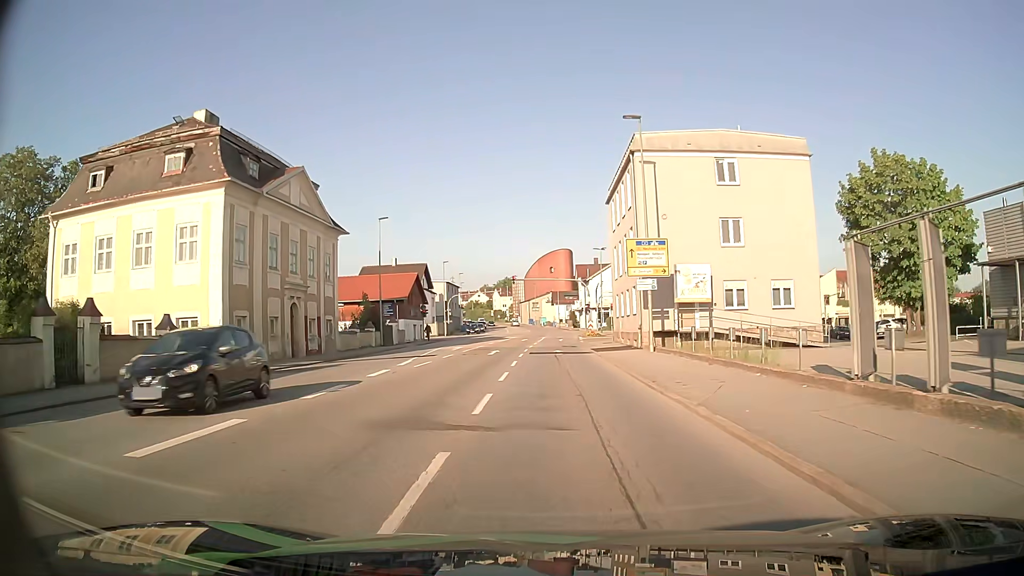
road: tertiary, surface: asphalt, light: Day
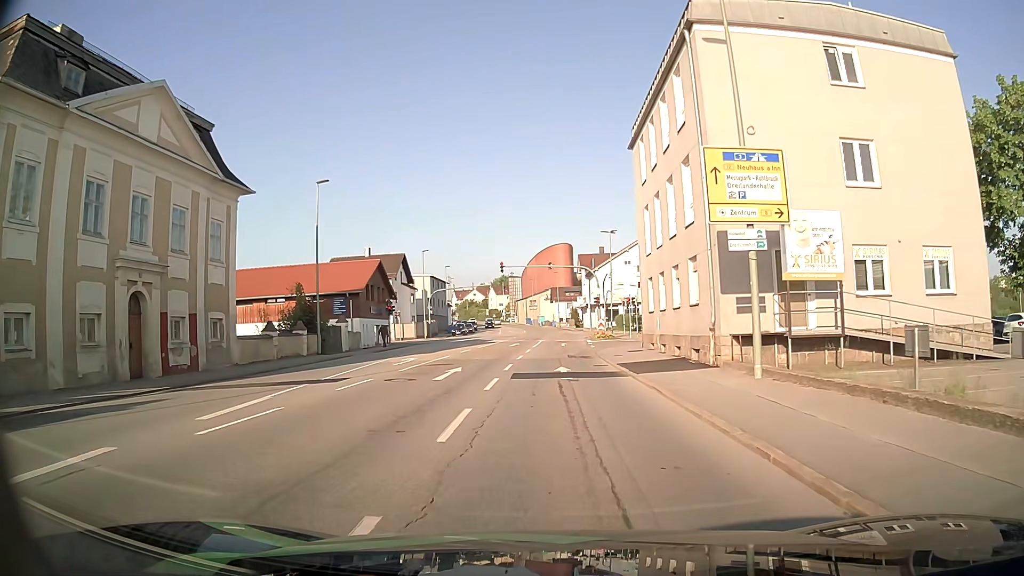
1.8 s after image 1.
(+0.2, +14.5) m; +1°
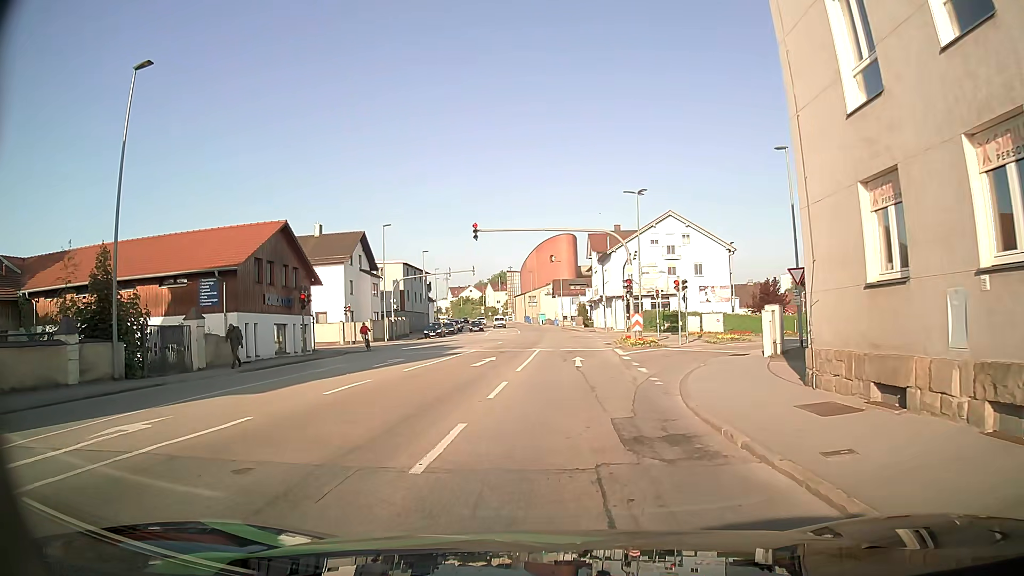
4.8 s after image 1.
(-0.1, +19.9) m; 0°
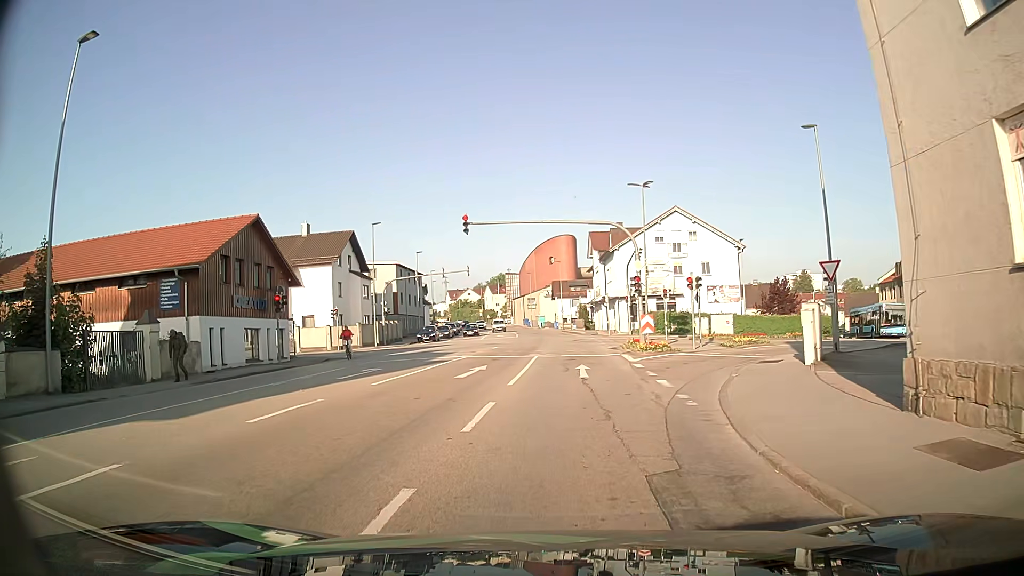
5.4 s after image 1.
(0.0, +3.4) m; 0°
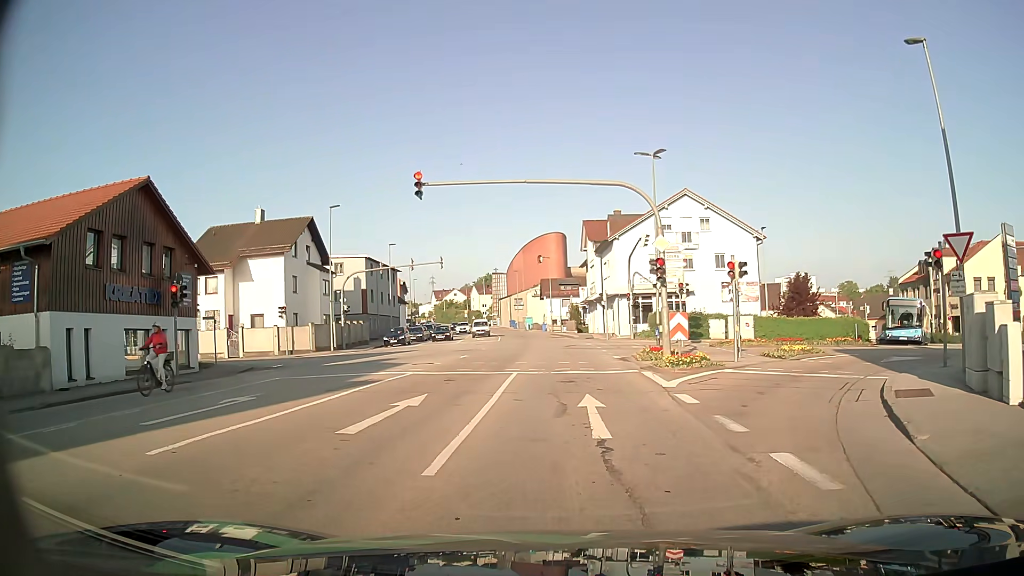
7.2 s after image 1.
(0.0, +8.6) m; +1°
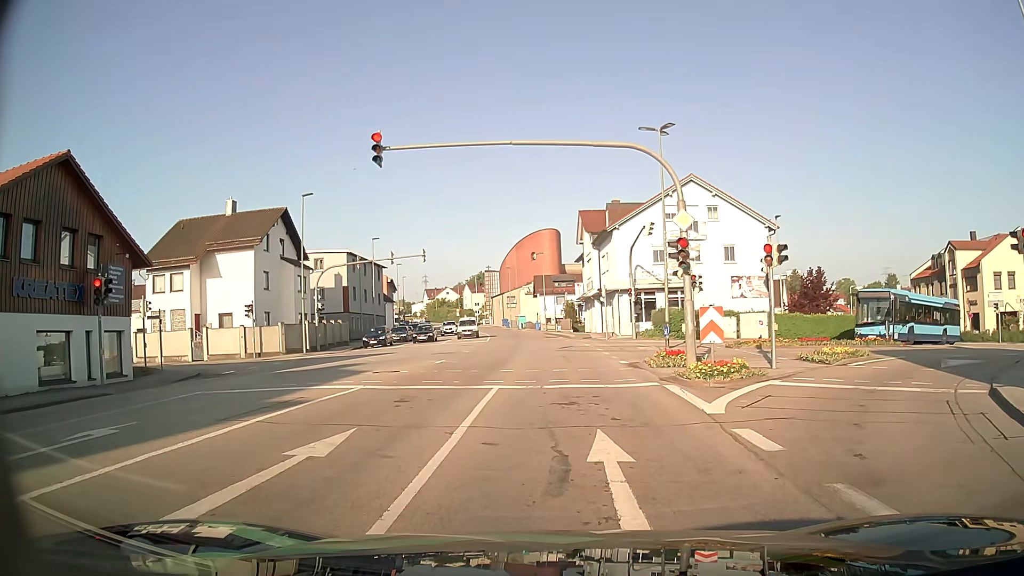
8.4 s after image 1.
(0.0, +4.4) m; -1°
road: tertiary_link
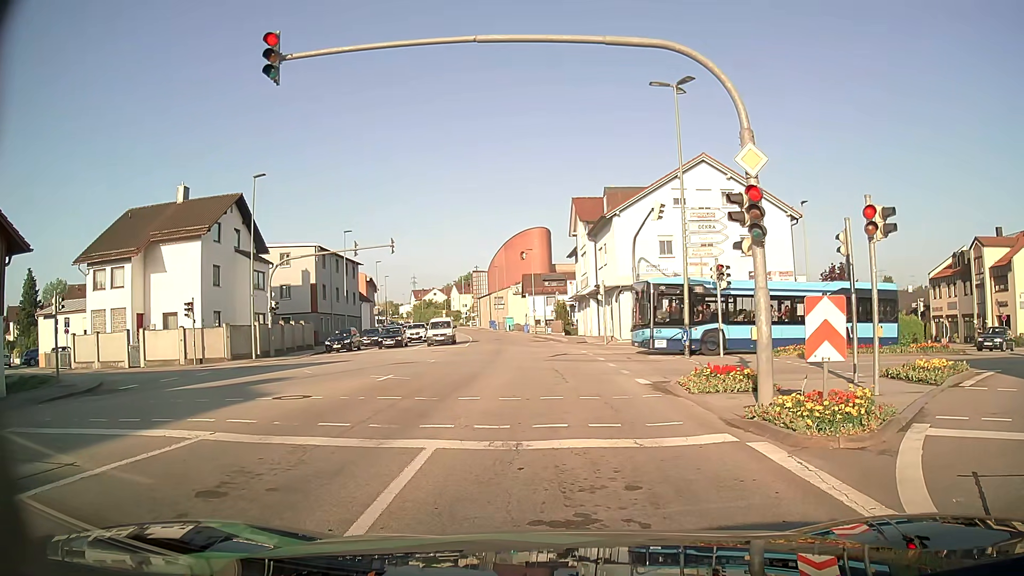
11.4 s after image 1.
(+0.2, +6.2) m; +2°
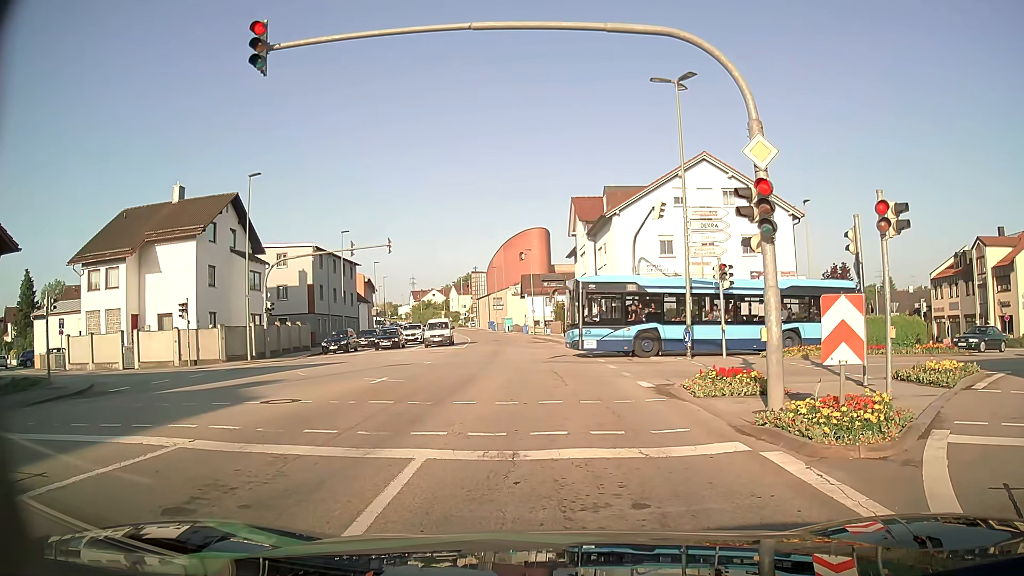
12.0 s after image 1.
(0.0, +0.5) m; 0°
